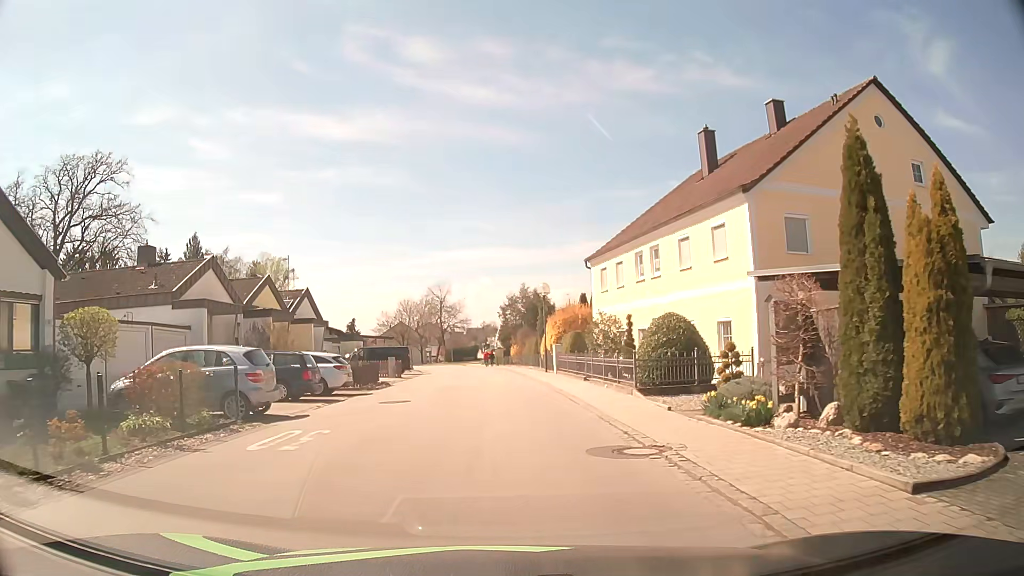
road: residential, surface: asphalt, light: Day
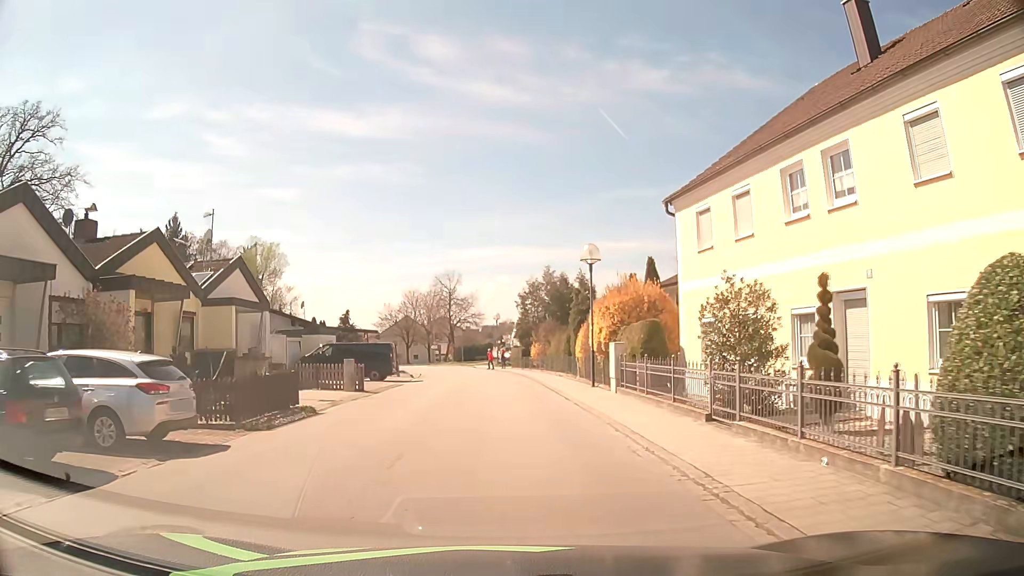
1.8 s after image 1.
(-0.2, +13.4) m; -2°
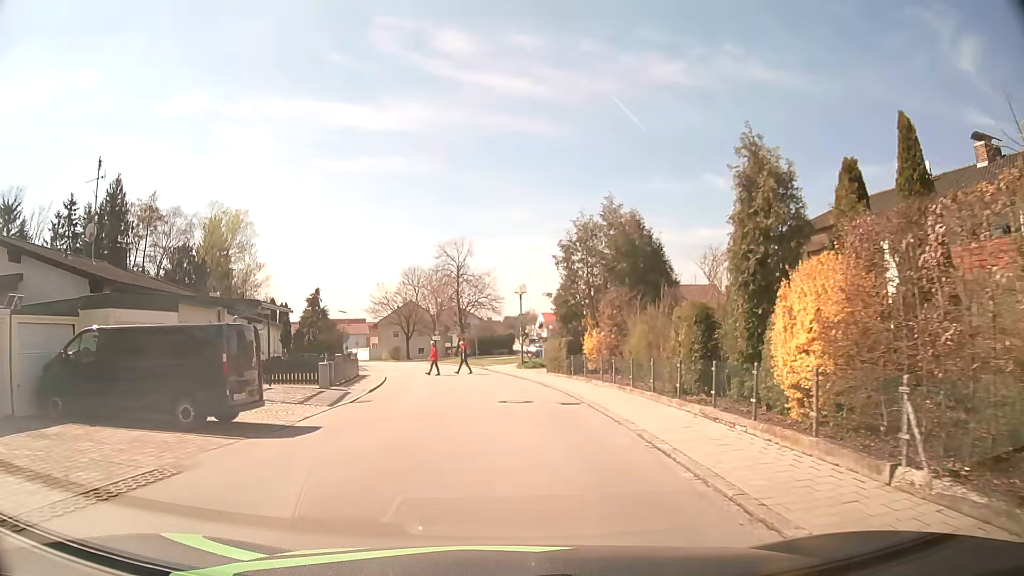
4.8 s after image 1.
(-0.3, +22.5) m; -2°
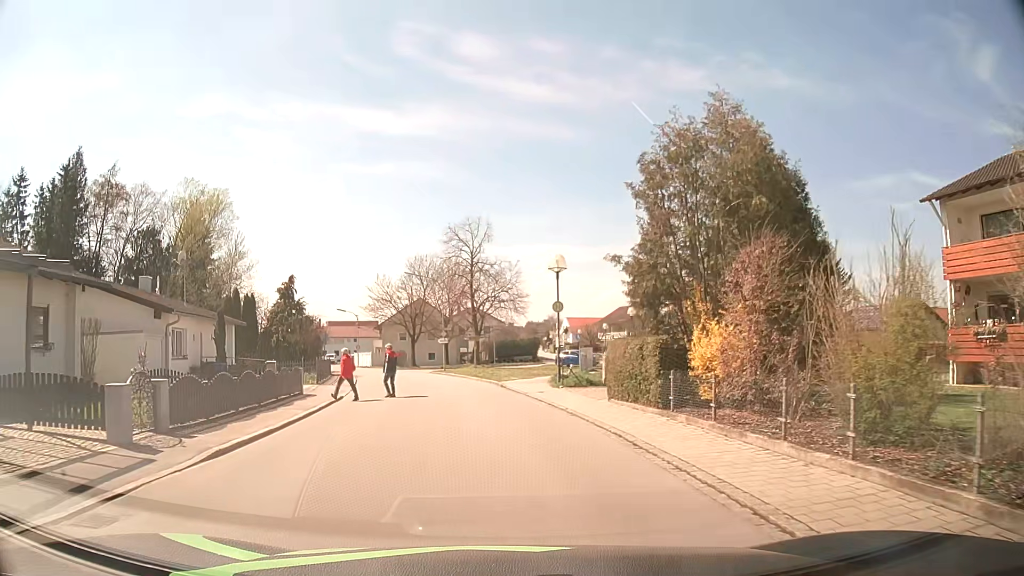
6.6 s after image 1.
(-0.2, +13.7) m; -2°
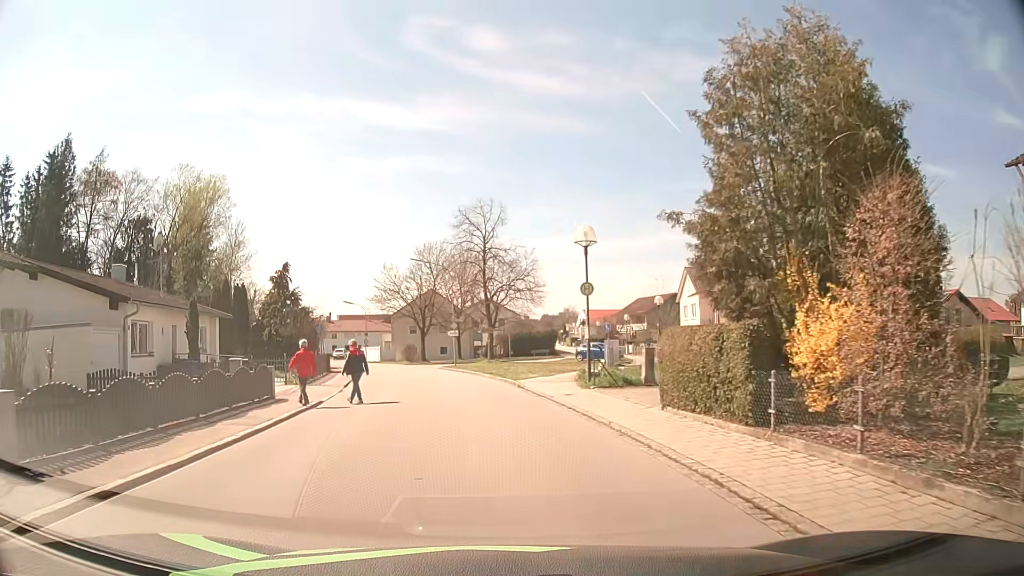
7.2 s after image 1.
(0.0, +4.6) m; -1°
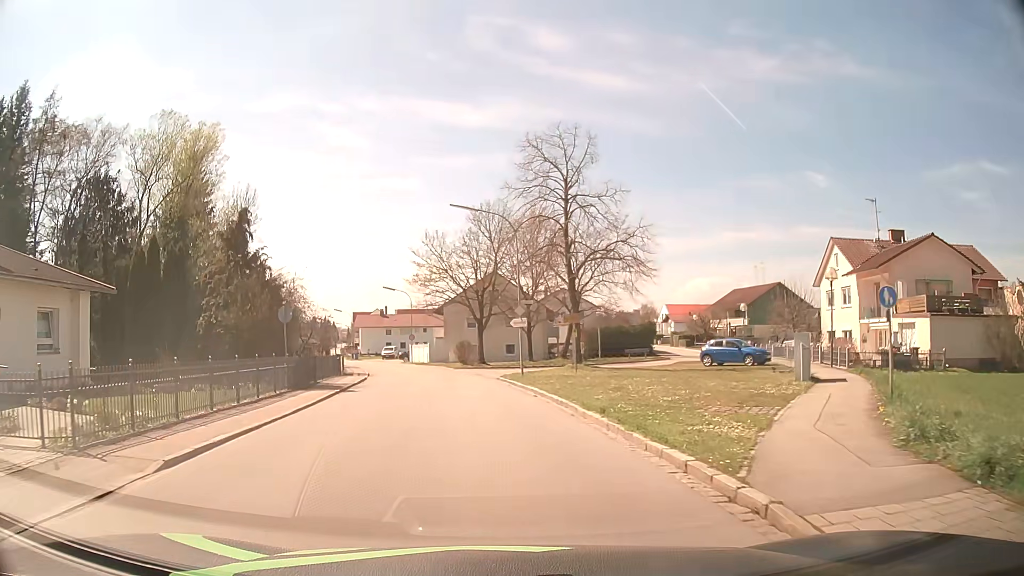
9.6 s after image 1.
(-0.9, +18.1) m; -6°
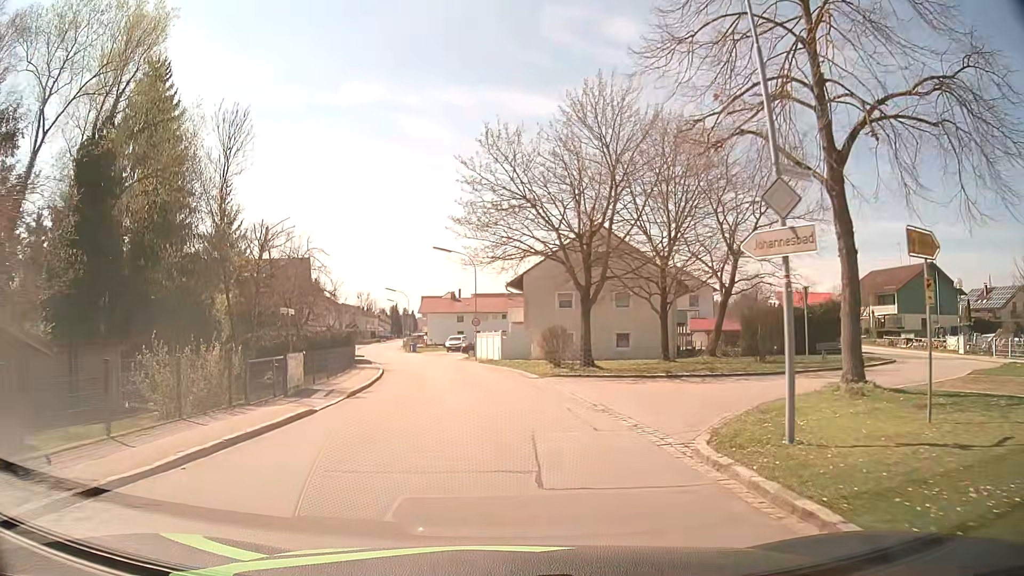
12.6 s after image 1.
(-1.4, +22.3) m; -7°
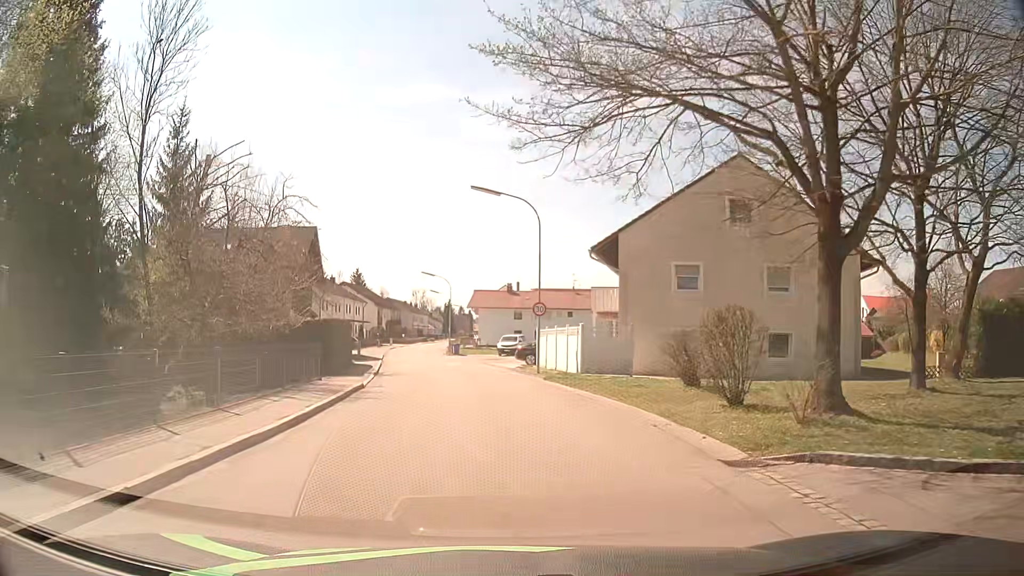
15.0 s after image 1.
(-0.8, +18.2) m; -5°
(0, +10) (-1, +20) (-2, +30) (-3, +40) (-5, +50) (-7, +59) (-8, +69) (-9, +79) (-10, +89) (-11, +99) m
